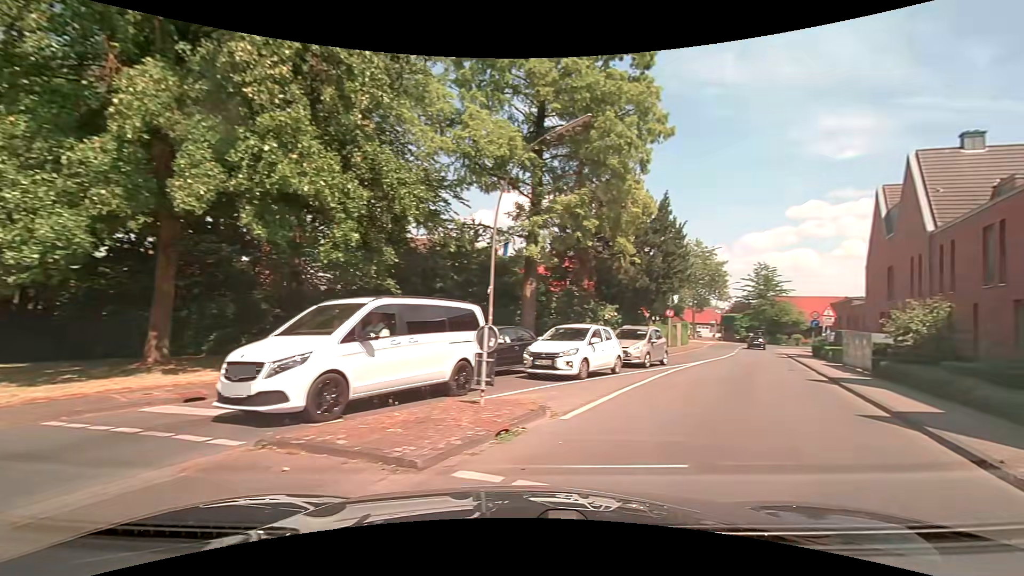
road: secondary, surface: asphalt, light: Day
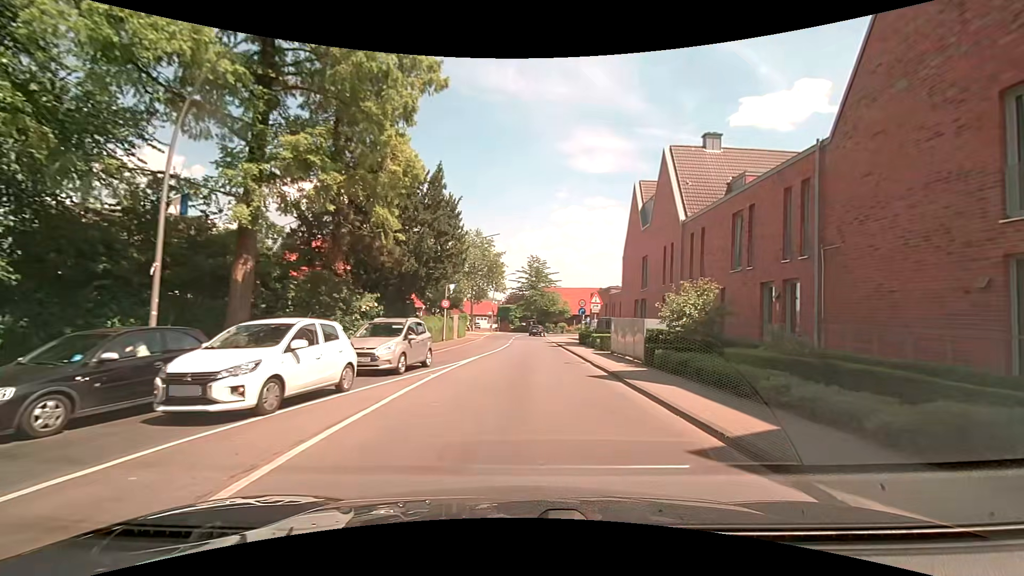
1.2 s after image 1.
(+1.1, +5.1) m; +22°
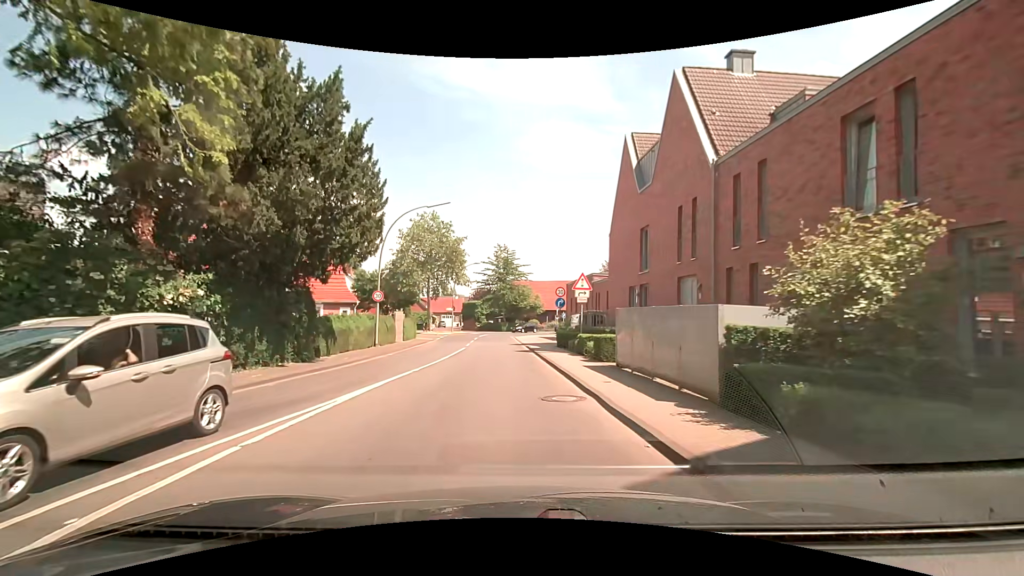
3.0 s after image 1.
(+0.8, +9.7) m; +5°
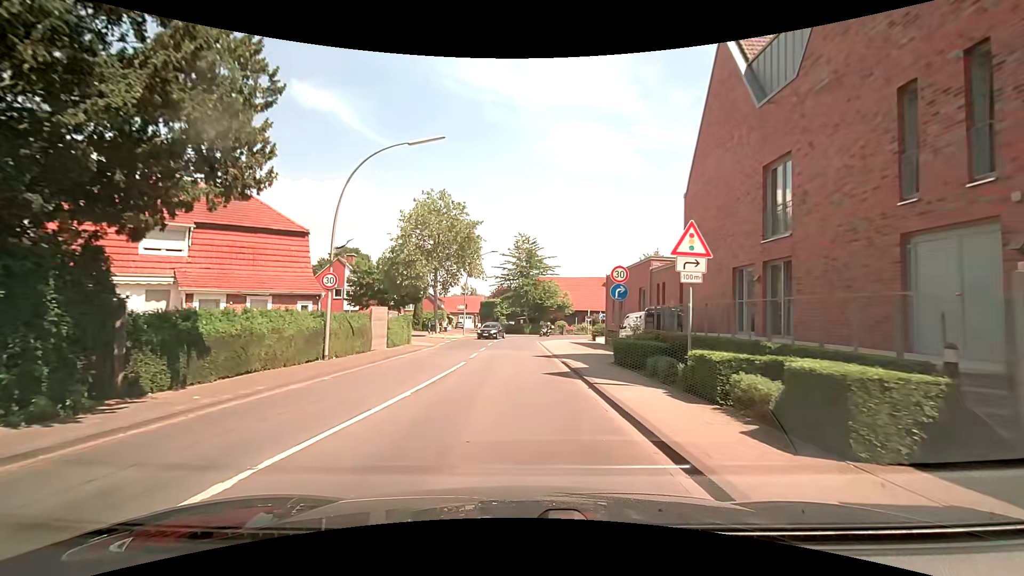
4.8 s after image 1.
(-0.3, +10.9) m; -4°
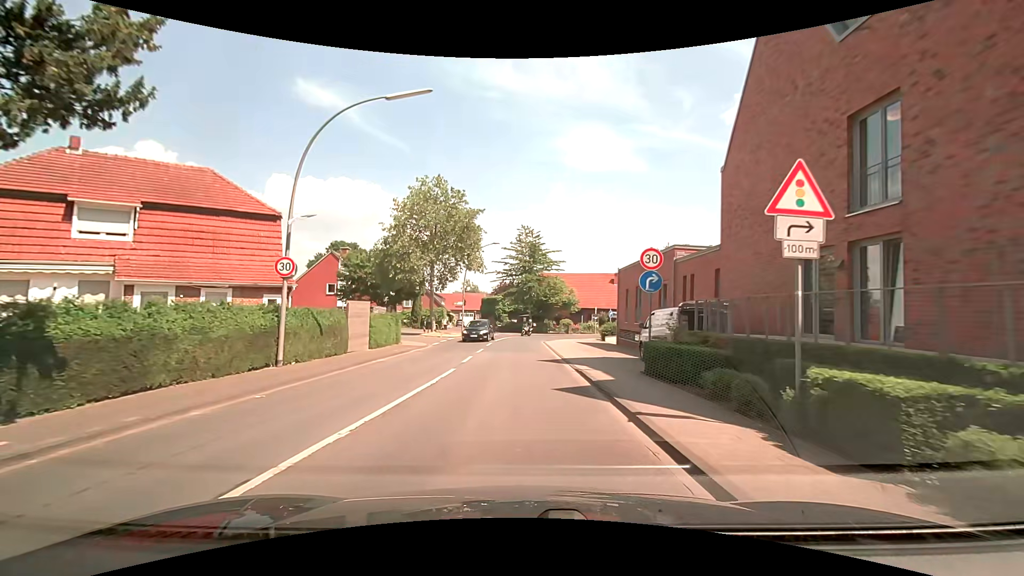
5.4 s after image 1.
(+0.1, +3.8) m; +1°
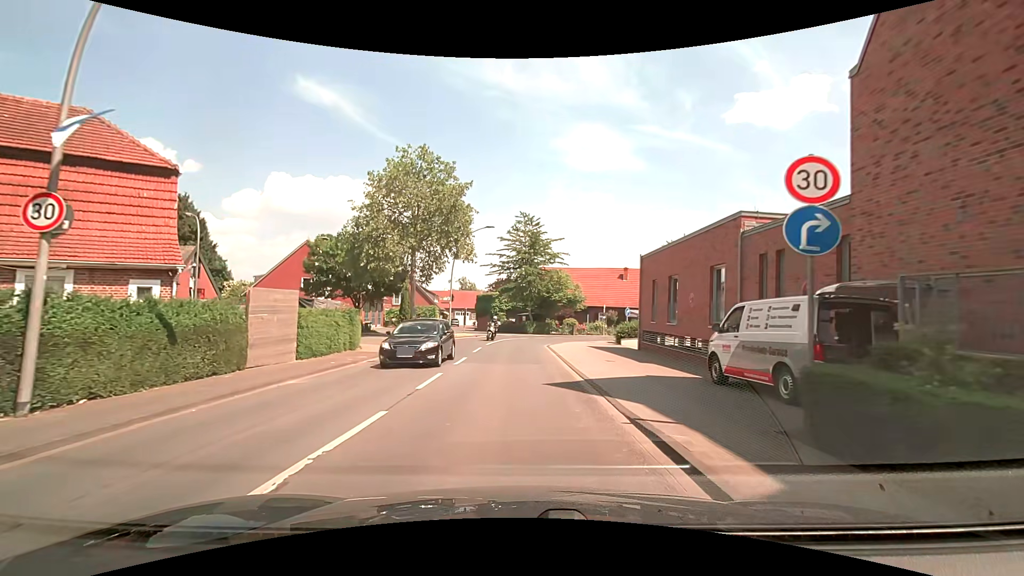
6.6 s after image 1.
(0.0, +7.5) m; 0°
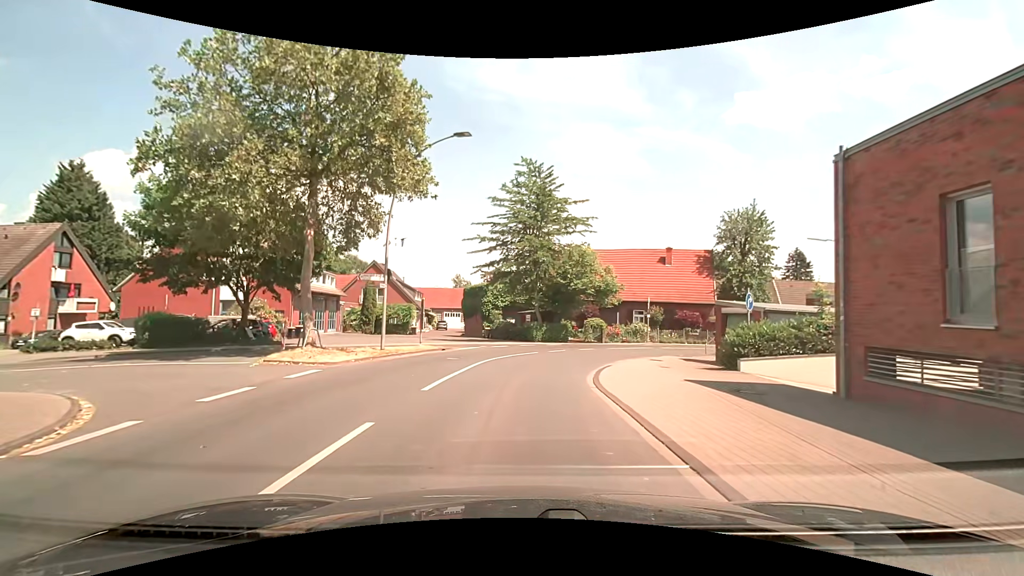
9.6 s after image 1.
(-0.3, +19.1) m; 0°
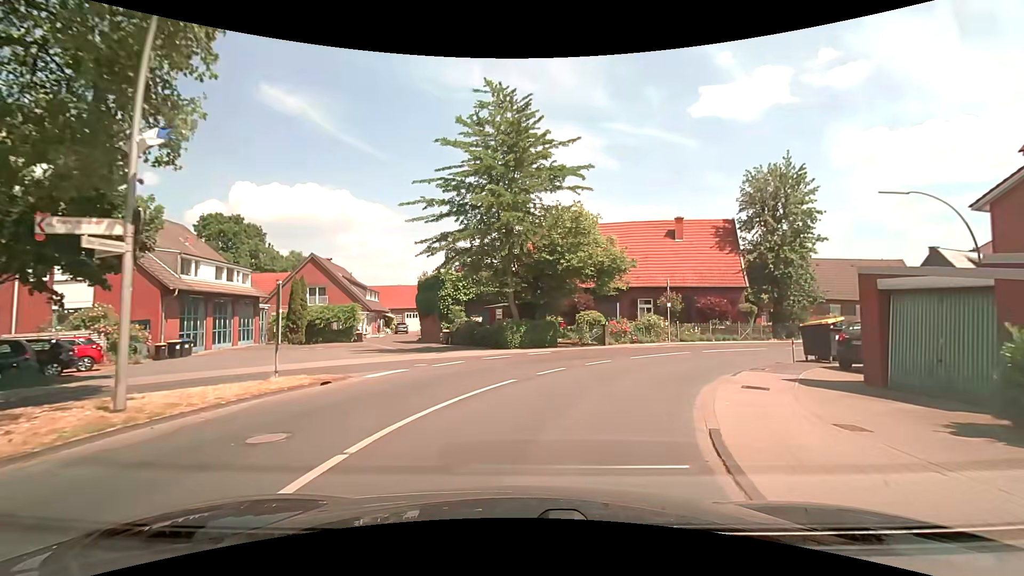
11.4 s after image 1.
(+0.1, +11.6) m; +2°
(+1, +10) (+5, +19) (+13, +25) (+21, +30) (+30, +35) (+39, +39) (+48, +43) (+58, +47) (+67, +50) (+77, +53) m
